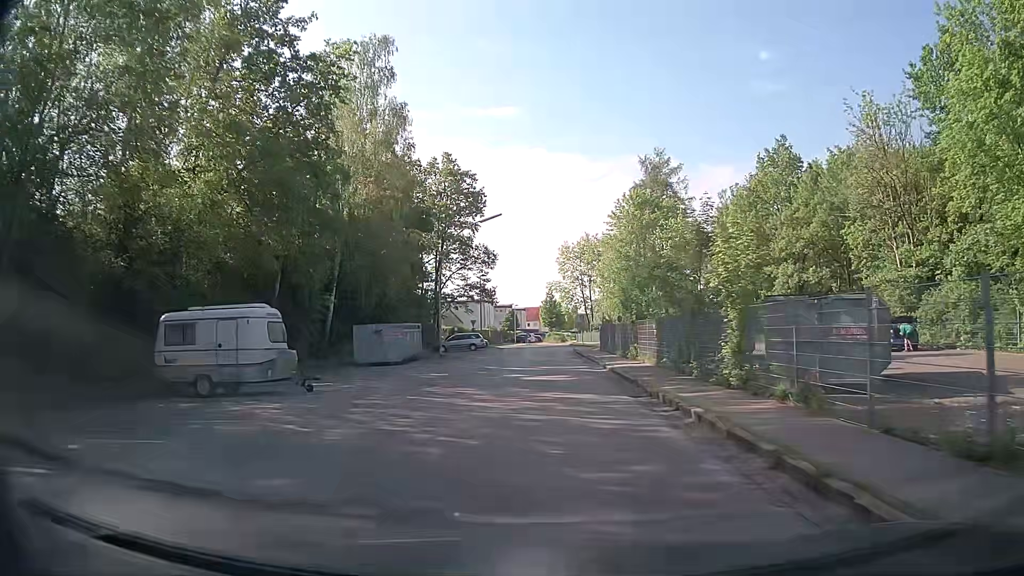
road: residential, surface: asphalt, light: Day
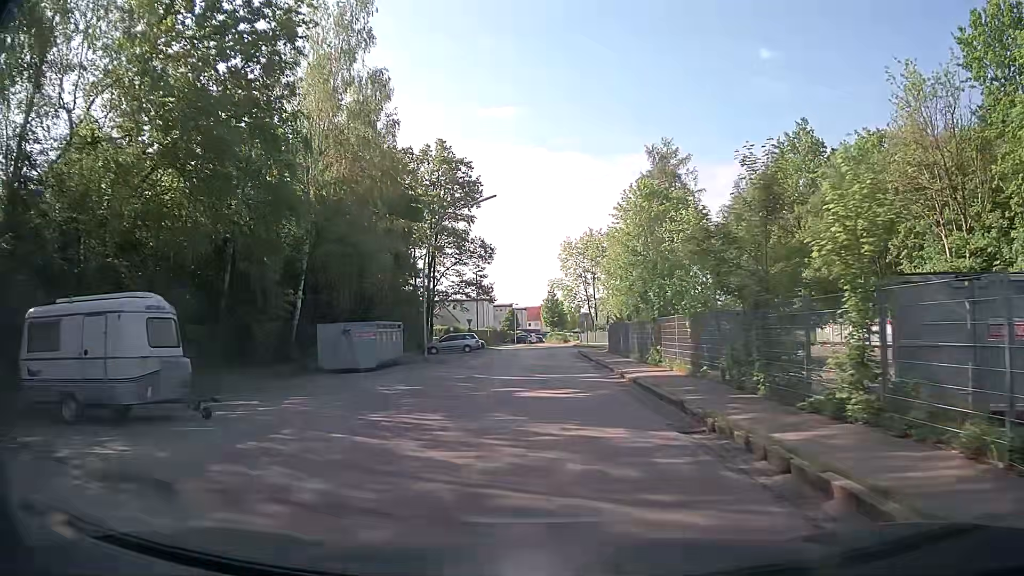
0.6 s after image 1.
(0.0, +5.4) m; 0°
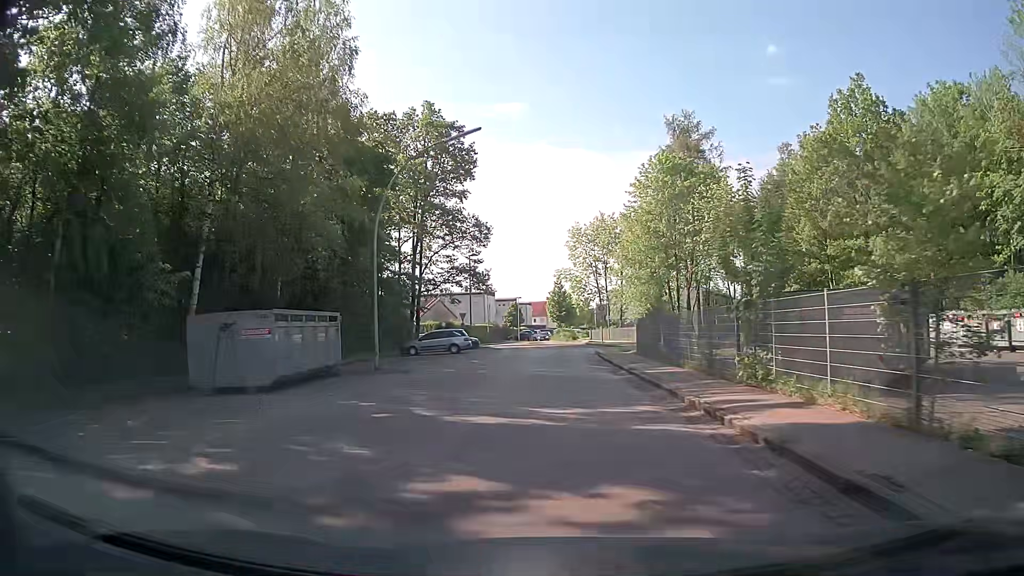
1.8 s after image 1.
(-0.1, +10.7) m; -1°
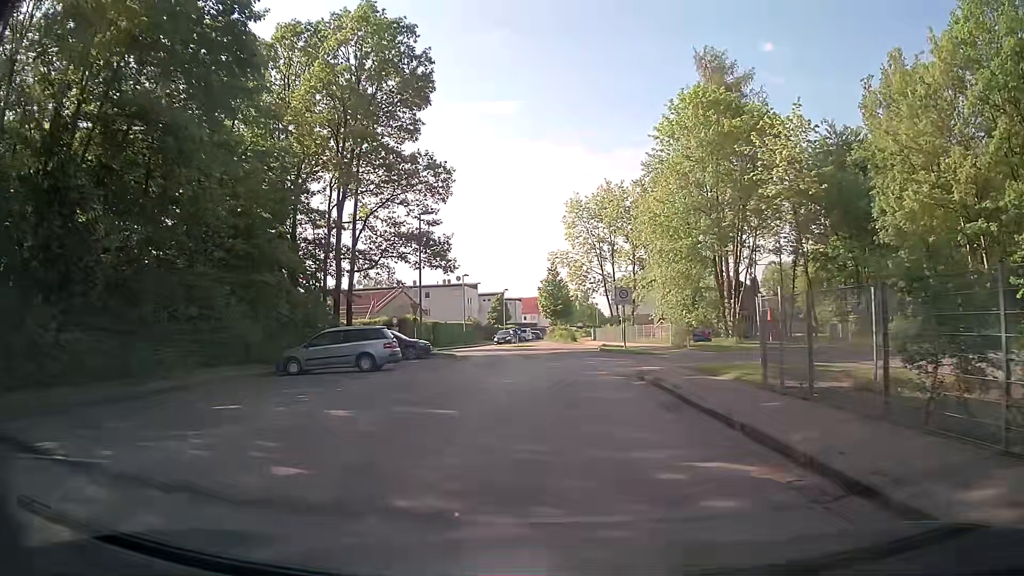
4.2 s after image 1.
(+0.2, +19.3) m; +2°
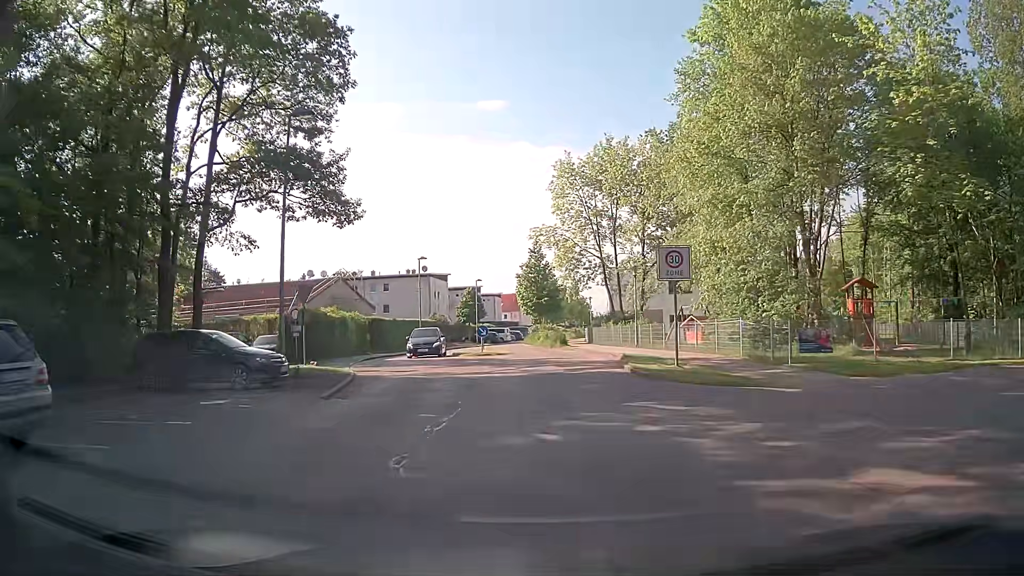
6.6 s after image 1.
(+0.1, +17.2) m; +1°
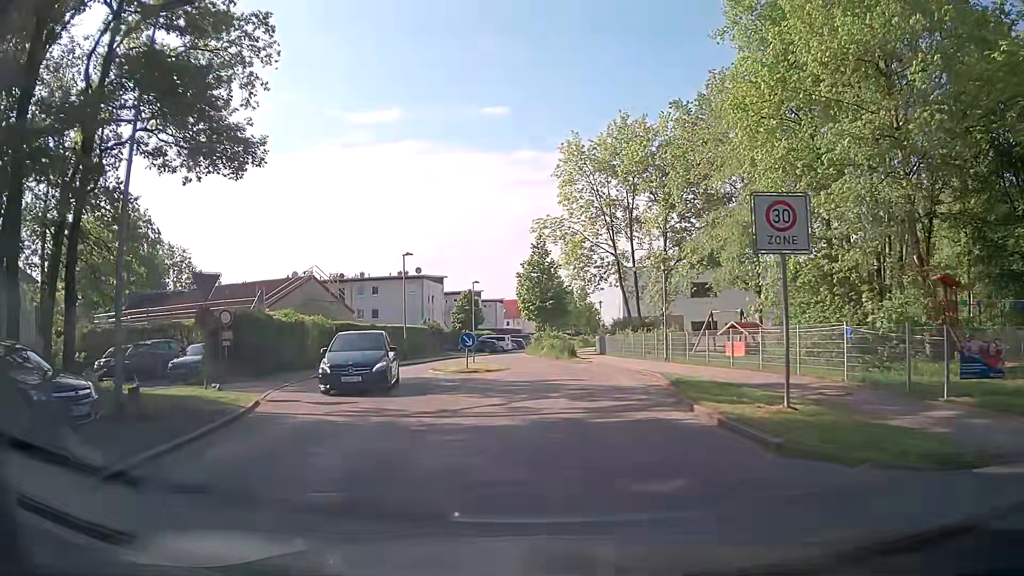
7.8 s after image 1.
(0.0, +8.0) m; -1°
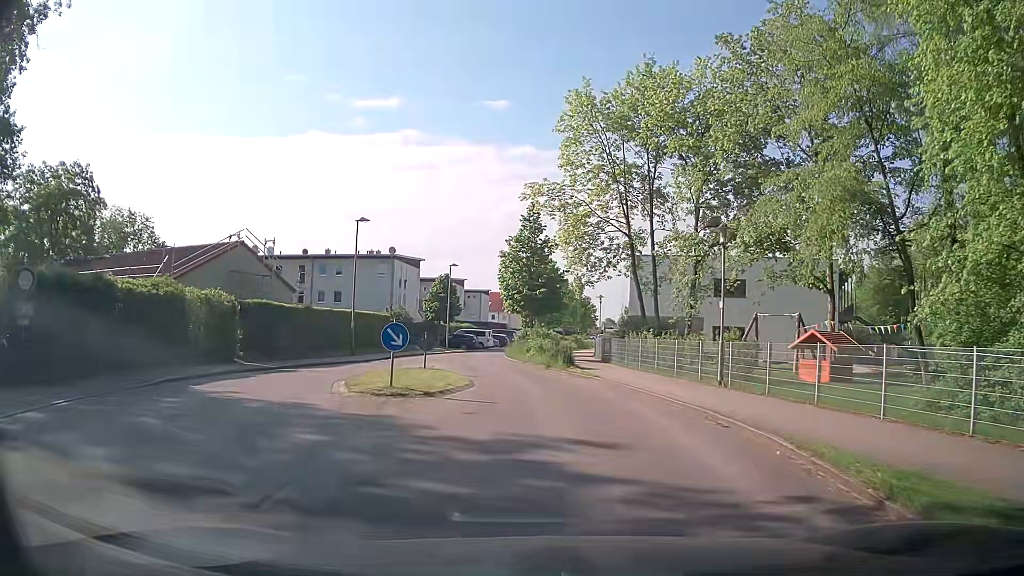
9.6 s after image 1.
(+0.1, +11.0) m; +2°
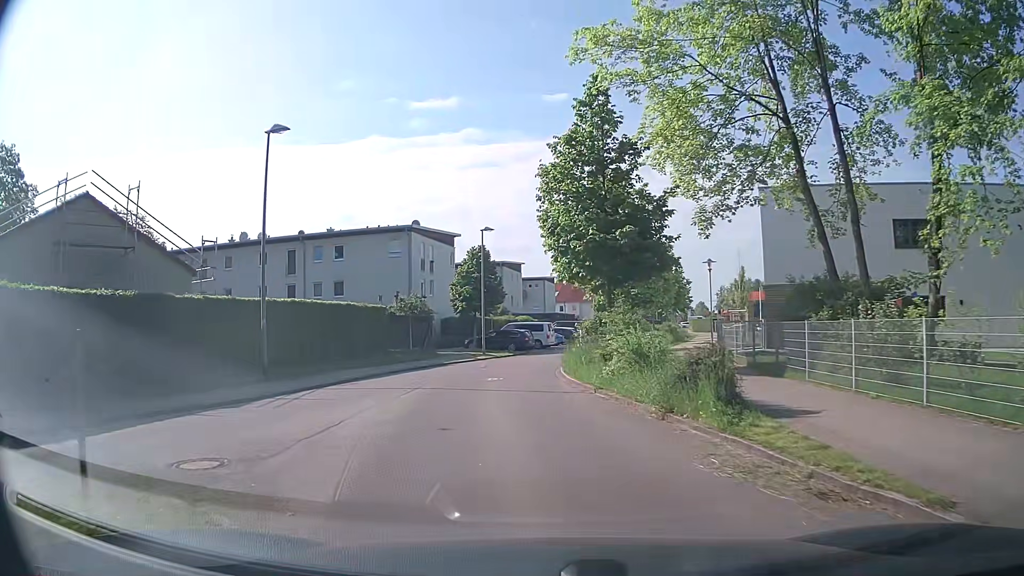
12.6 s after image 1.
(-0.3, +19.1) m; -6°
(-1, +10) (-2, +20) (-1, +30) (+1, +40) (+4, +49) (+7, +59) (+9, +69) (+11, +78) (+14, +88) (+16, +98) m
